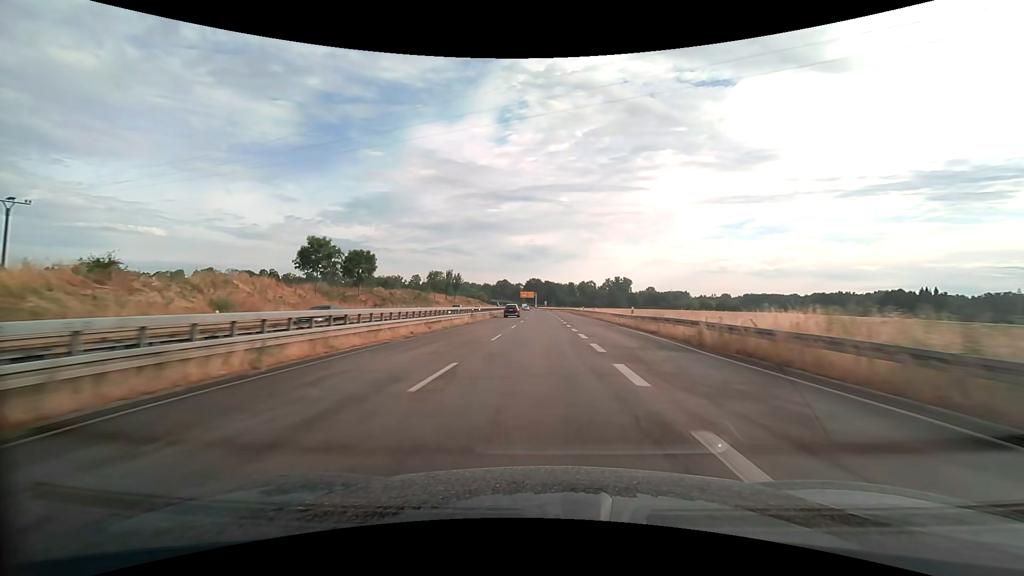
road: trunk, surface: asphalt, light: Day
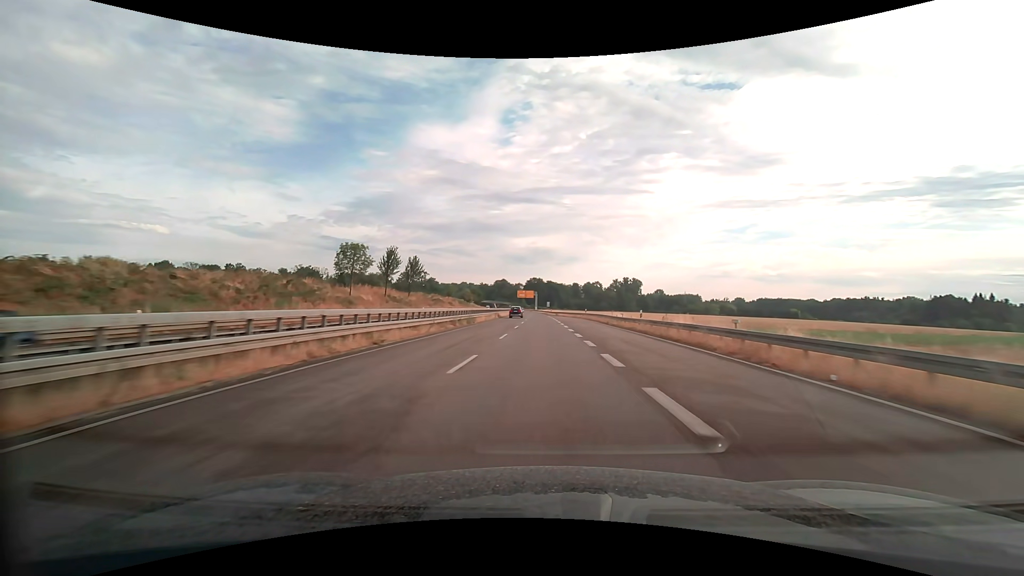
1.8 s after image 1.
(0.0, +45.5) m; 0°
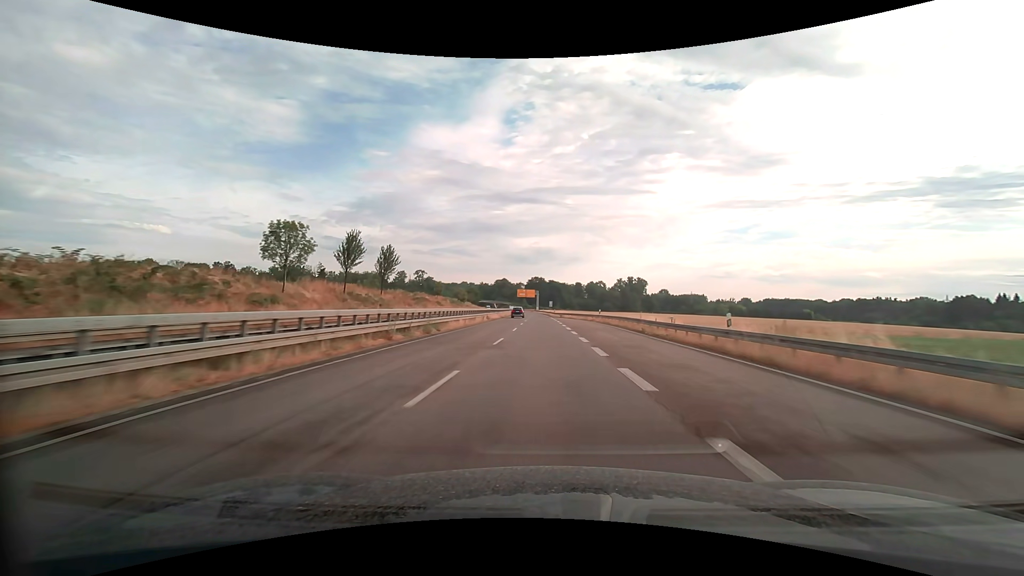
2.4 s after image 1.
(0.0, +15.2) m; 0°
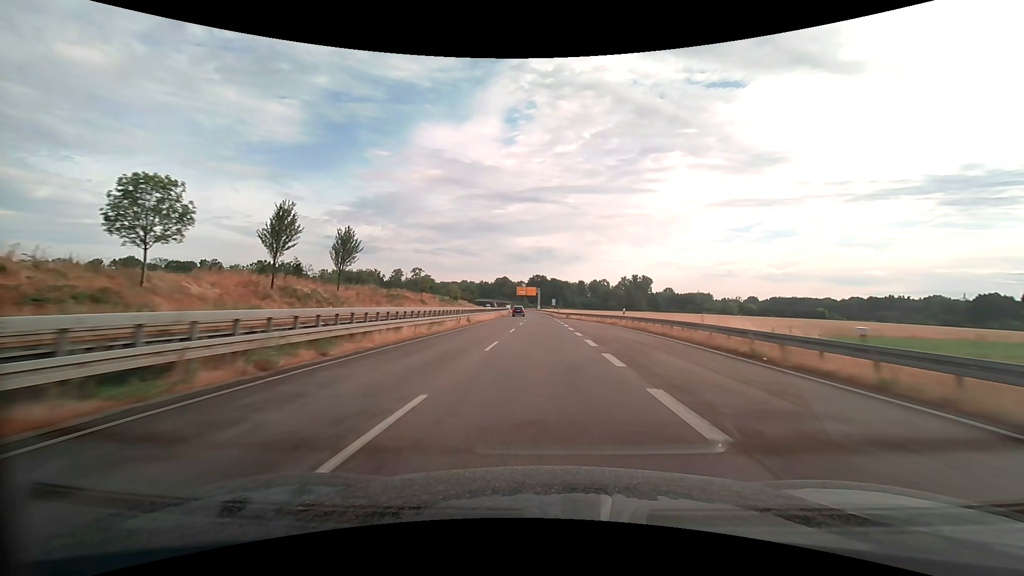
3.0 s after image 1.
(0.0, +15.1) m; 0°
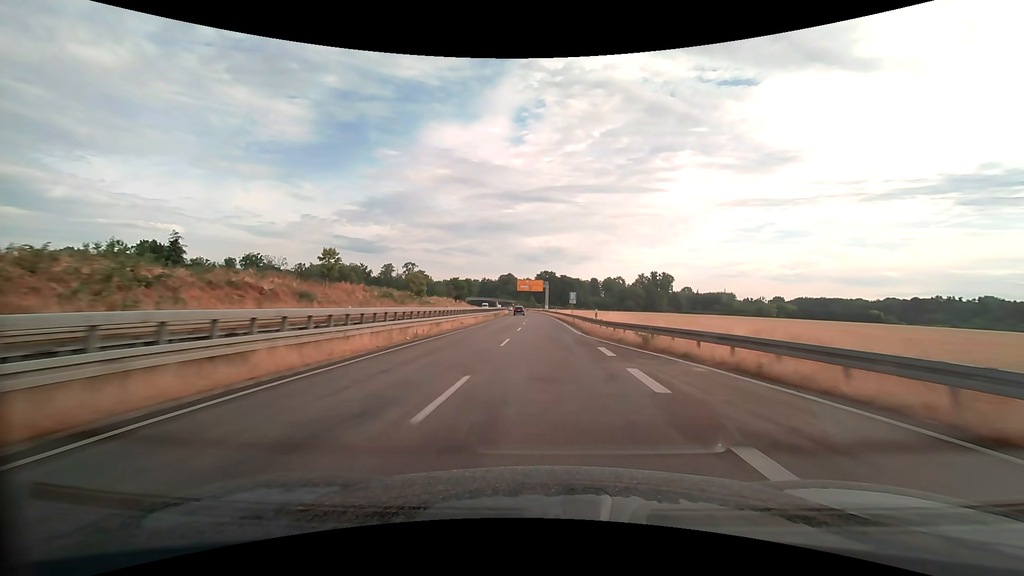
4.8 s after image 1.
(-0.4, +45.5) m; -1°
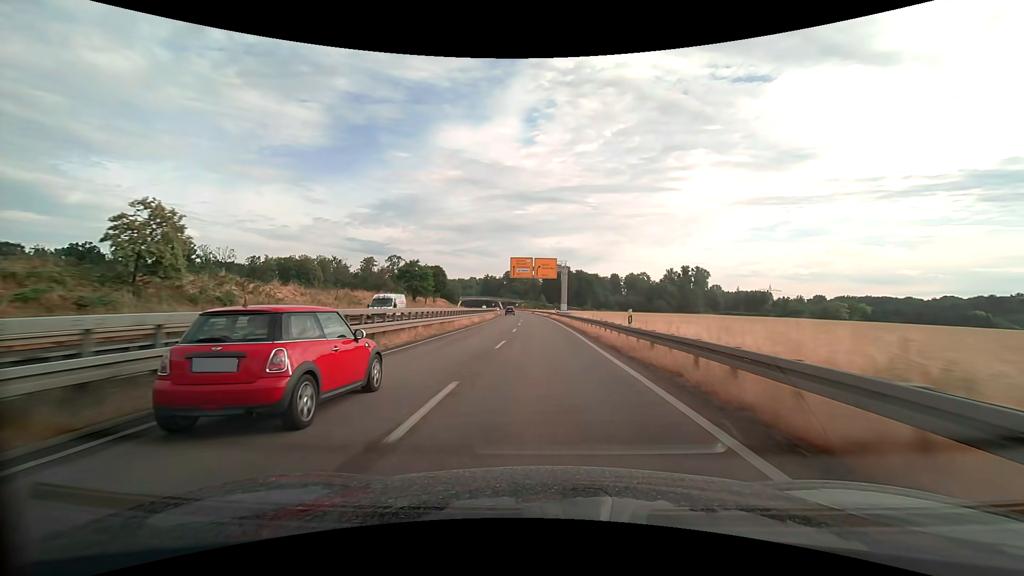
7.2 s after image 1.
(-0.4, +60.6) m; -1°
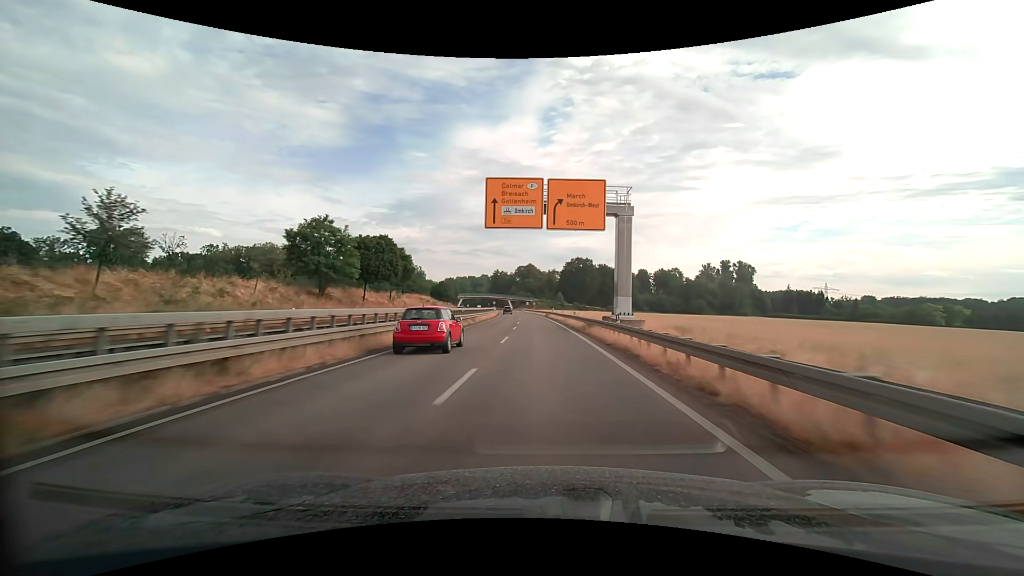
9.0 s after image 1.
(-0.7, +45.5) m; -2°
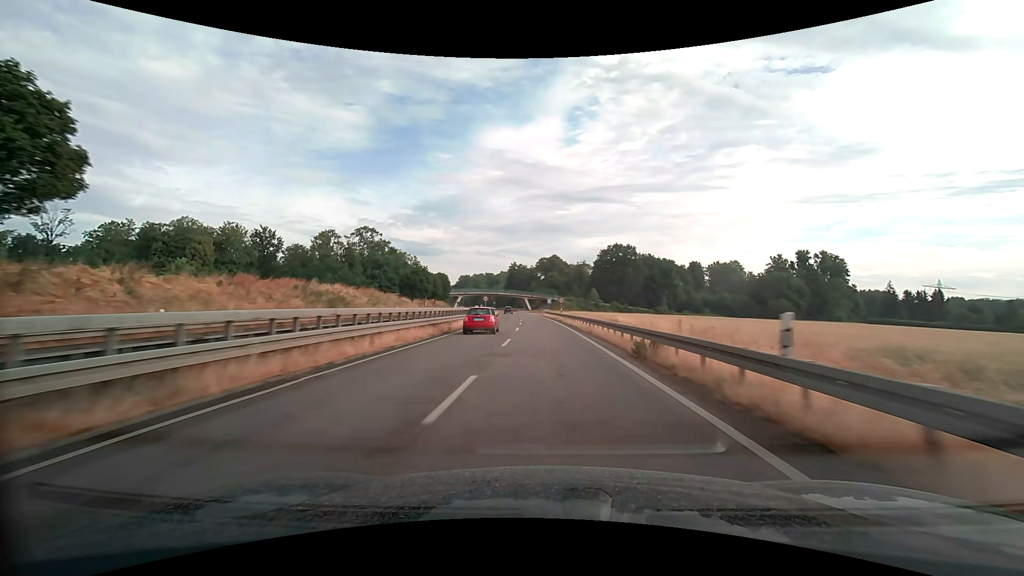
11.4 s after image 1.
(-1.6, +60.6) m; -3°
(0, +10) (0, +20) (0, +30) (-1, +40) (-1, +50) (-1, +60) (-2, +70) (-2, +80) (-3, +90) (-4, +100) m
